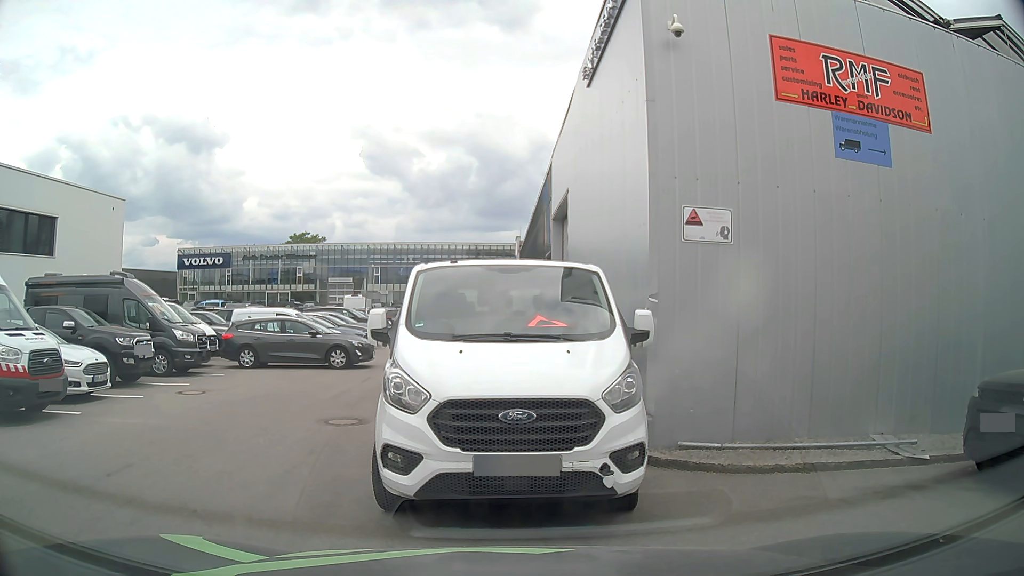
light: Day
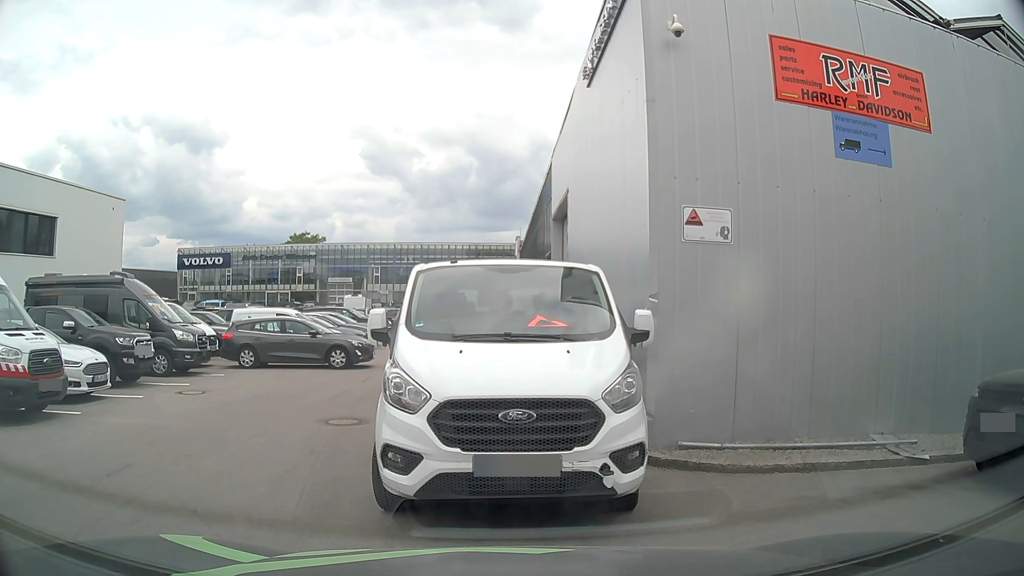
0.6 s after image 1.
(0.0, 0.0) m; 0°
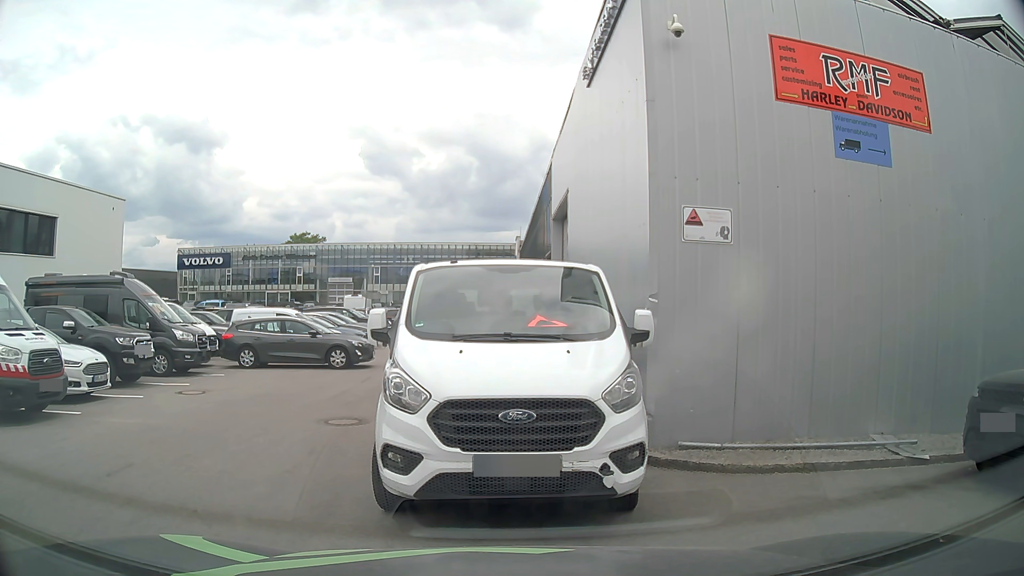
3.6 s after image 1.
(0.0, 0.0) m; 0°
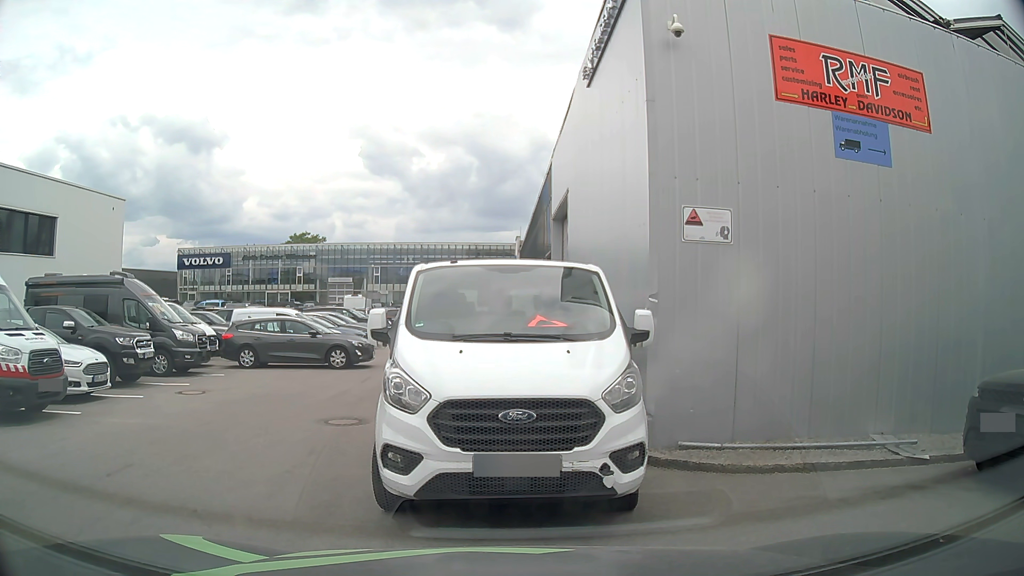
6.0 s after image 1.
(0.0, 0.0) m; 0°
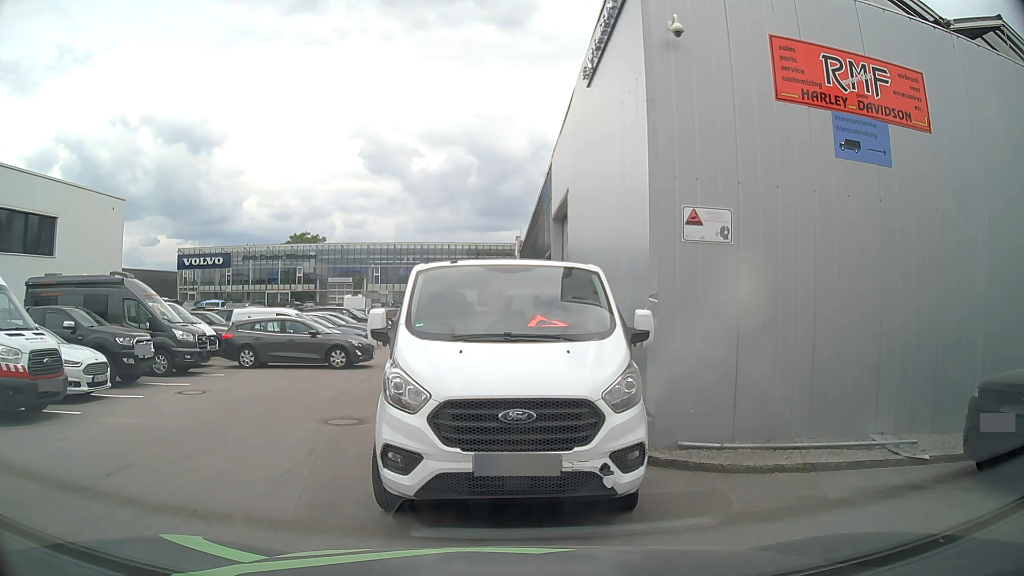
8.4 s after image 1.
(0.0, 0.0) m; 0°
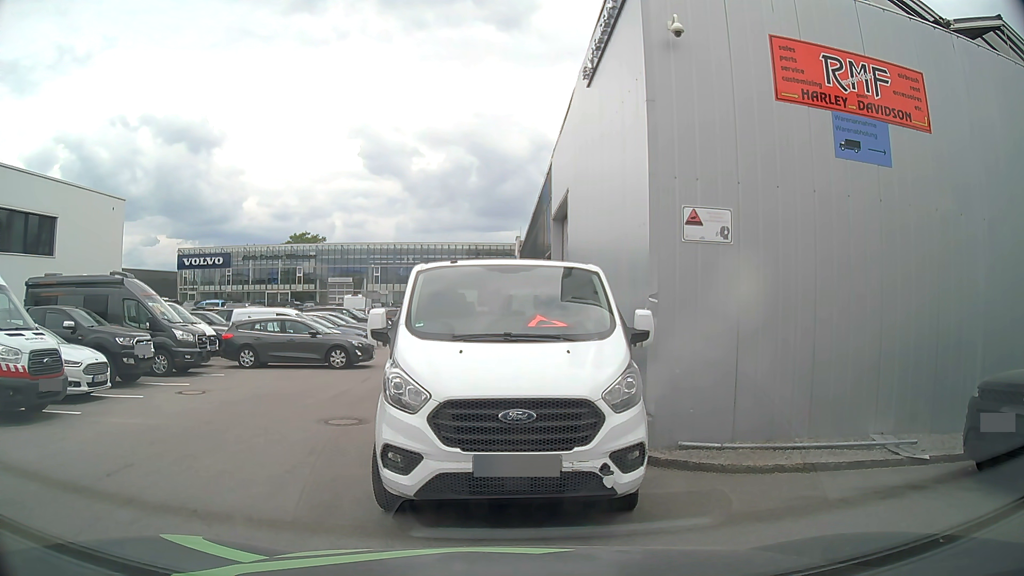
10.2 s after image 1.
(0.0, 0.0) m; 0°
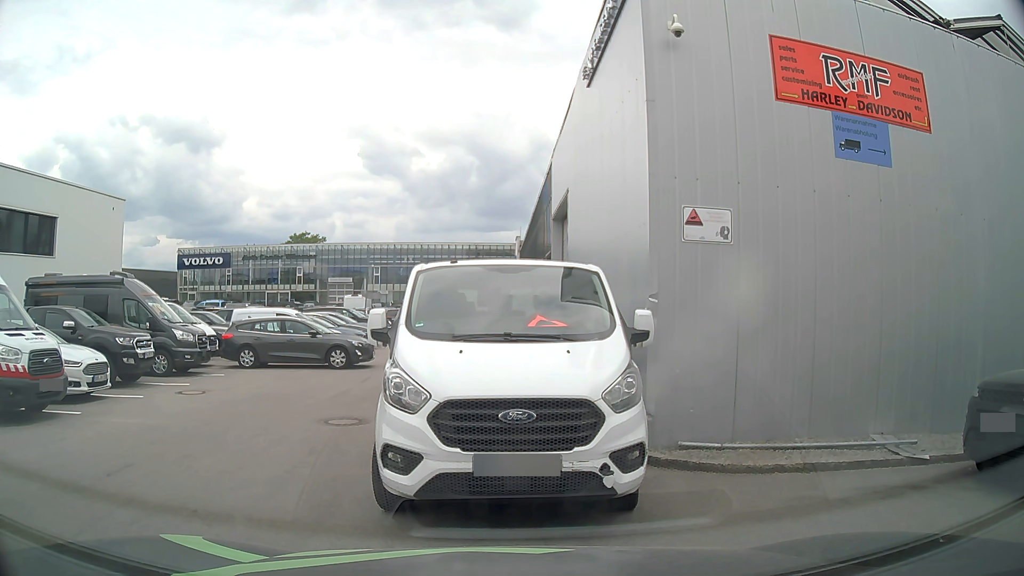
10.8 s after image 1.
(0.0, 0.0) m; 0°
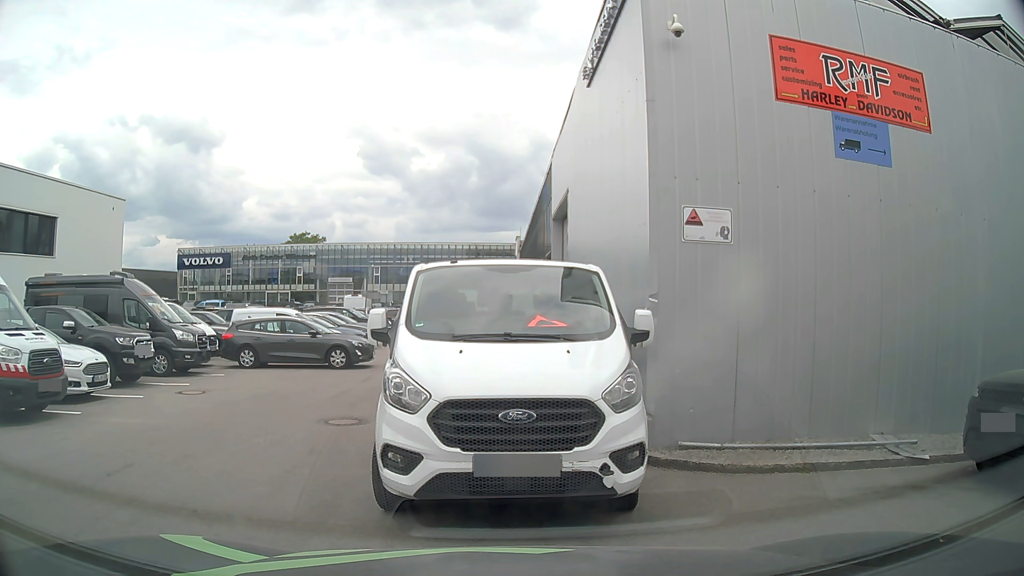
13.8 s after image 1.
(0.0, 0.0) m; 0°
